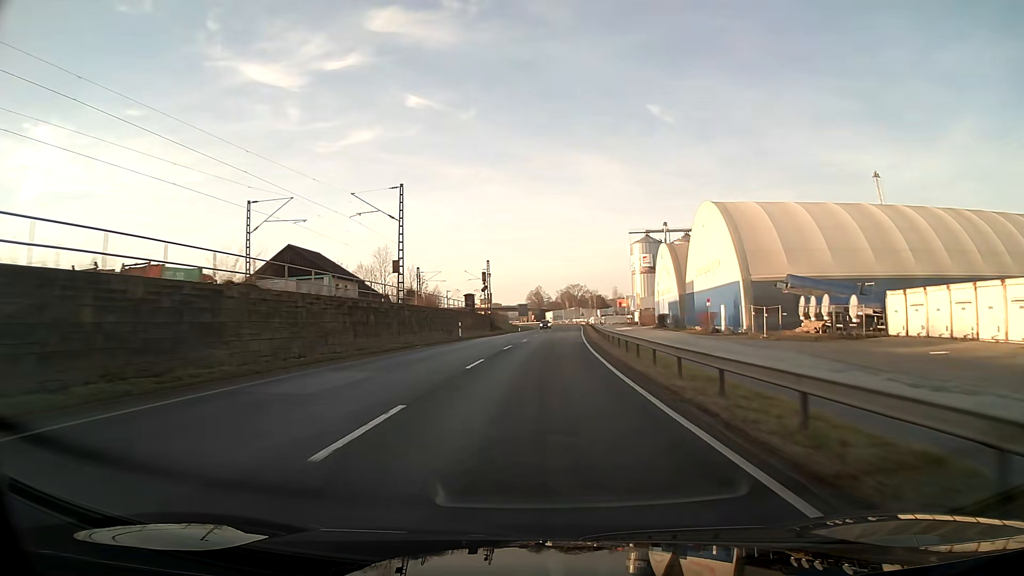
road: primary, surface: asphalt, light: Day
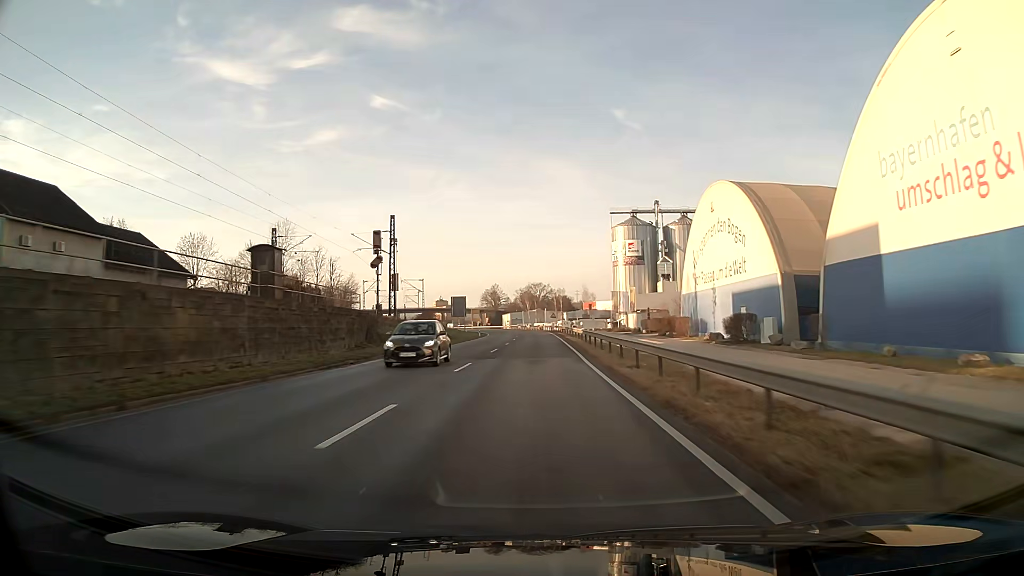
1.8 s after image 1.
(+1.5, +47.8) m; +3°
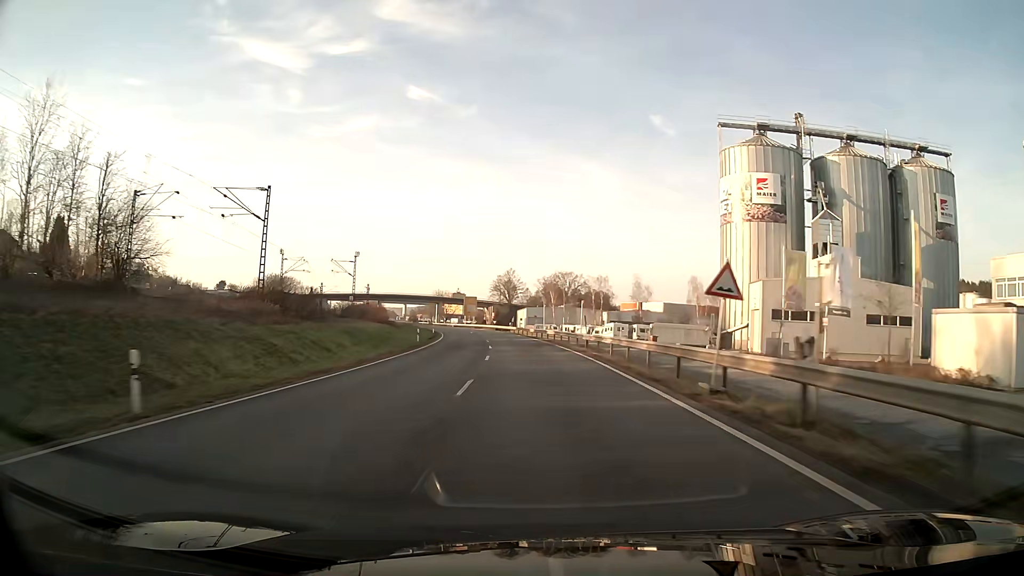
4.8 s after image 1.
(-1.0, +79.8) m; -3°
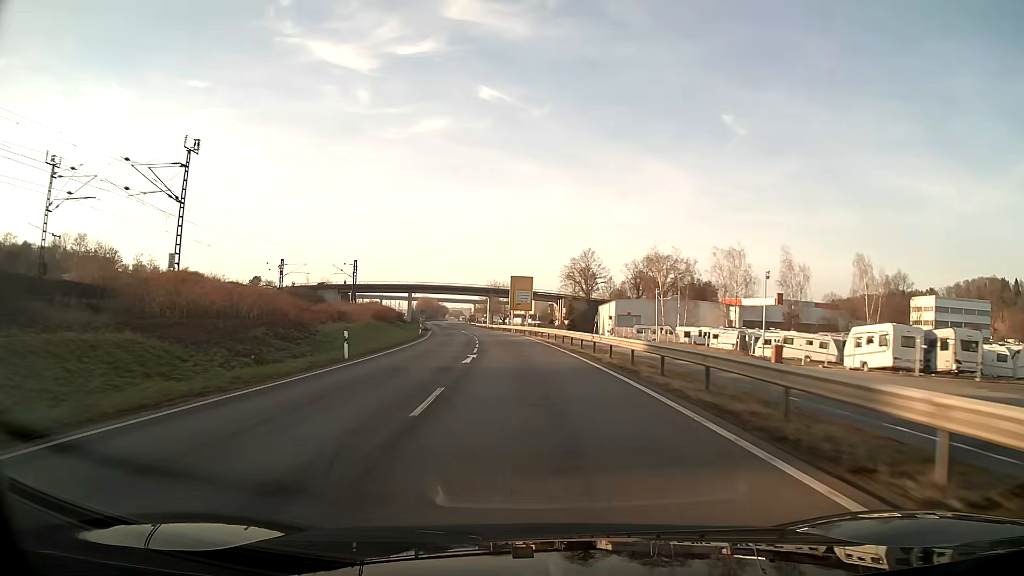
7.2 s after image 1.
(-3.3, +63.7) m; -7°
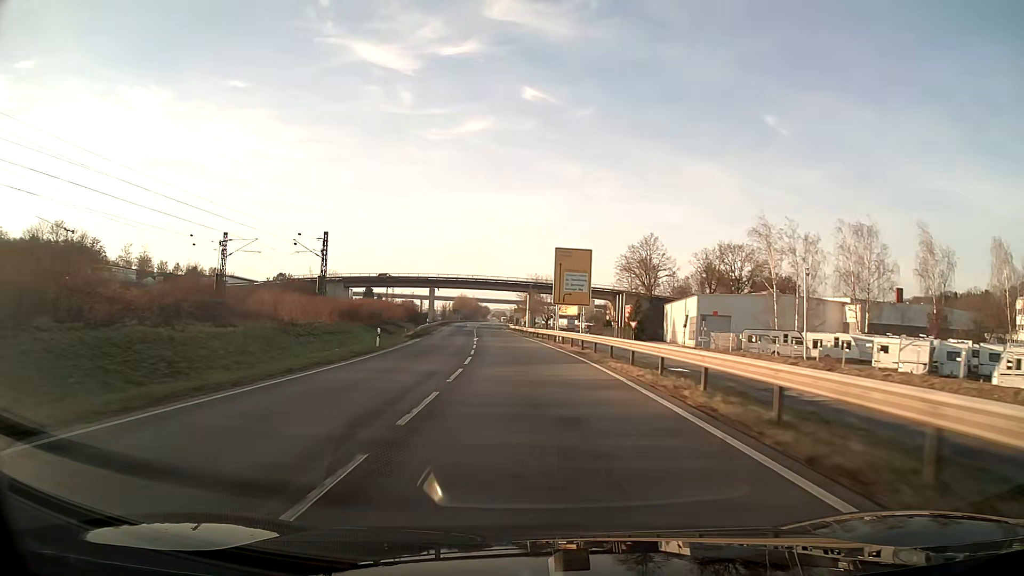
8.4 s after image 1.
(-1.0, +31.9) m; -4°
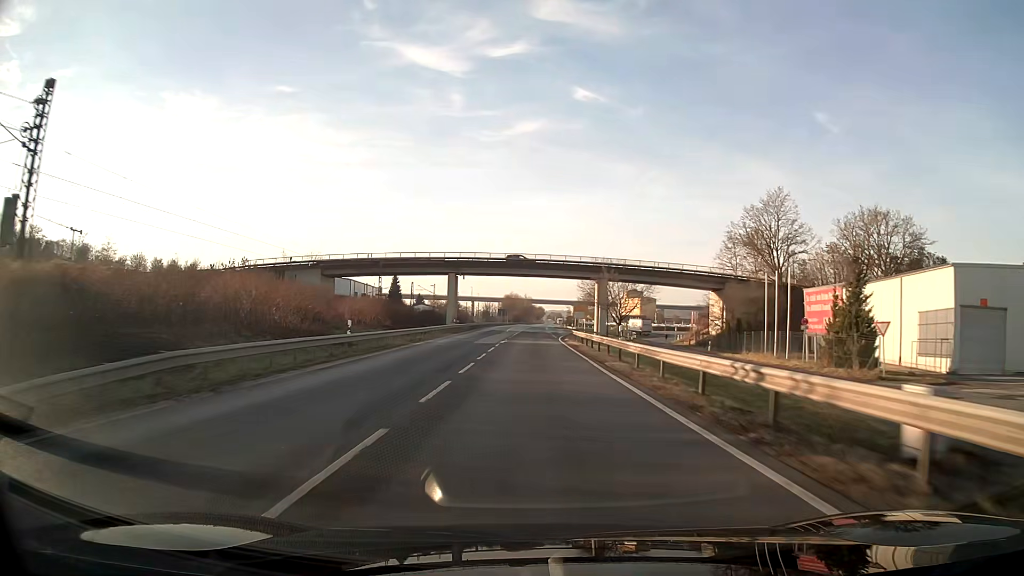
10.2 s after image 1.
(-2.0, +47.9) m; -4°
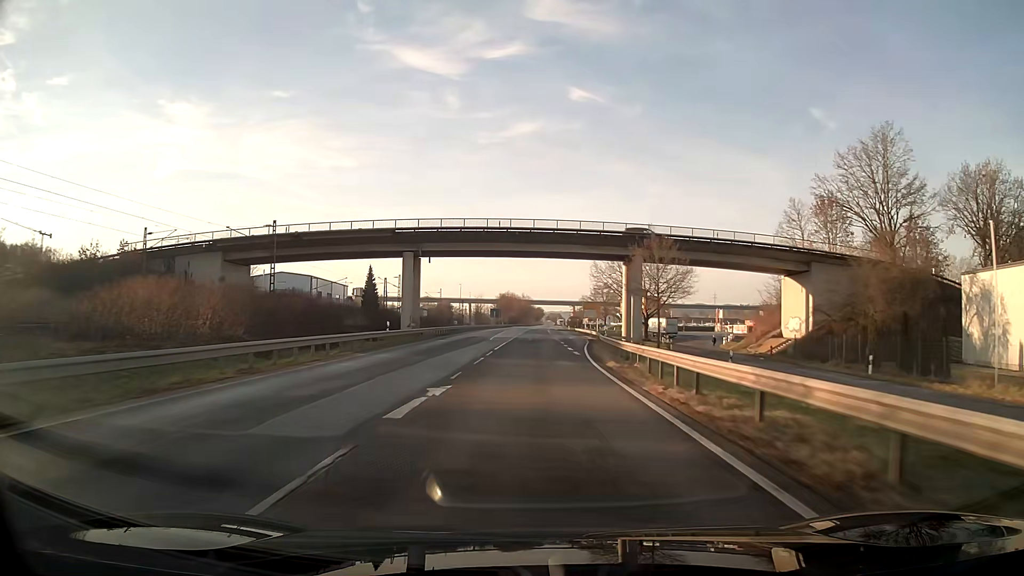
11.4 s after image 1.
(+0.1, +32.2) m; 0°
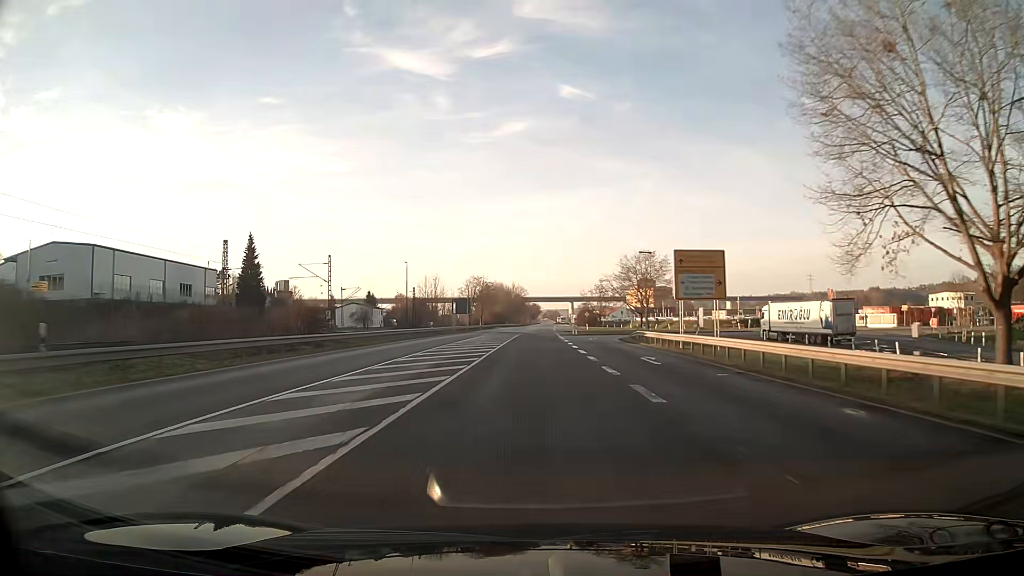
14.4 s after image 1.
(+0.2, +79.9) m; 0°
